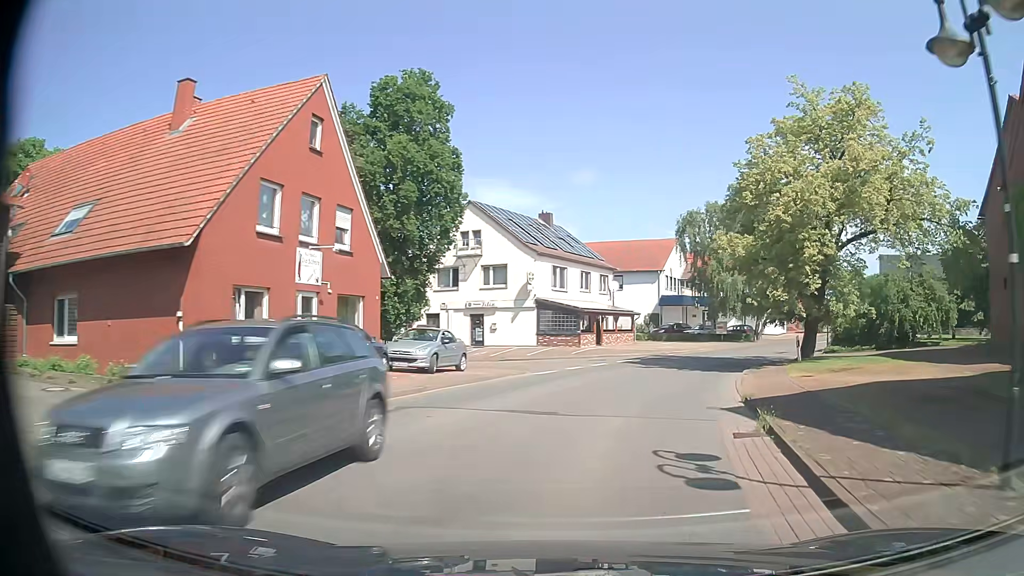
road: secondary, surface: asphalt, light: Day
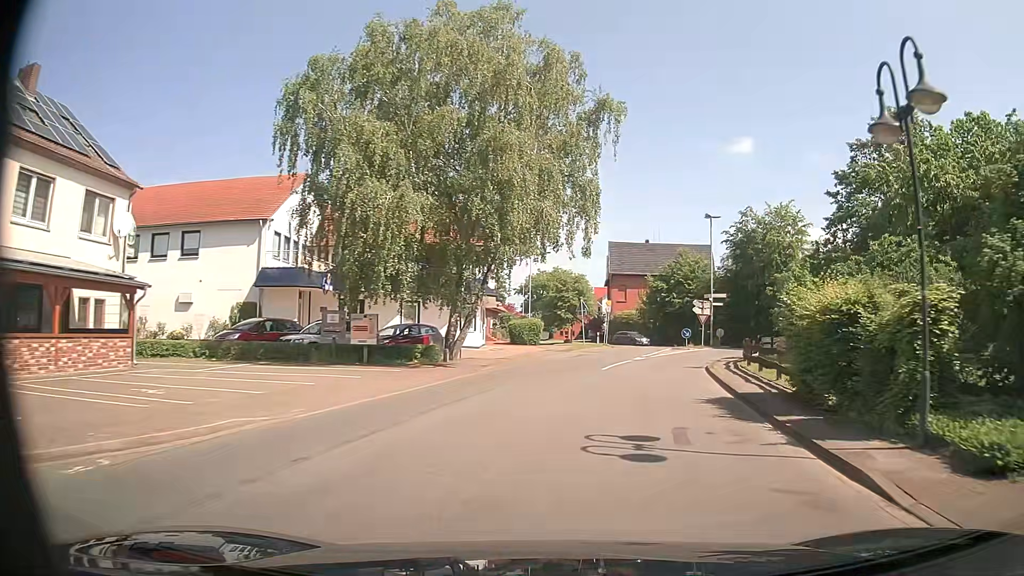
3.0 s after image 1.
(+9.4, +33.6) m; +28°
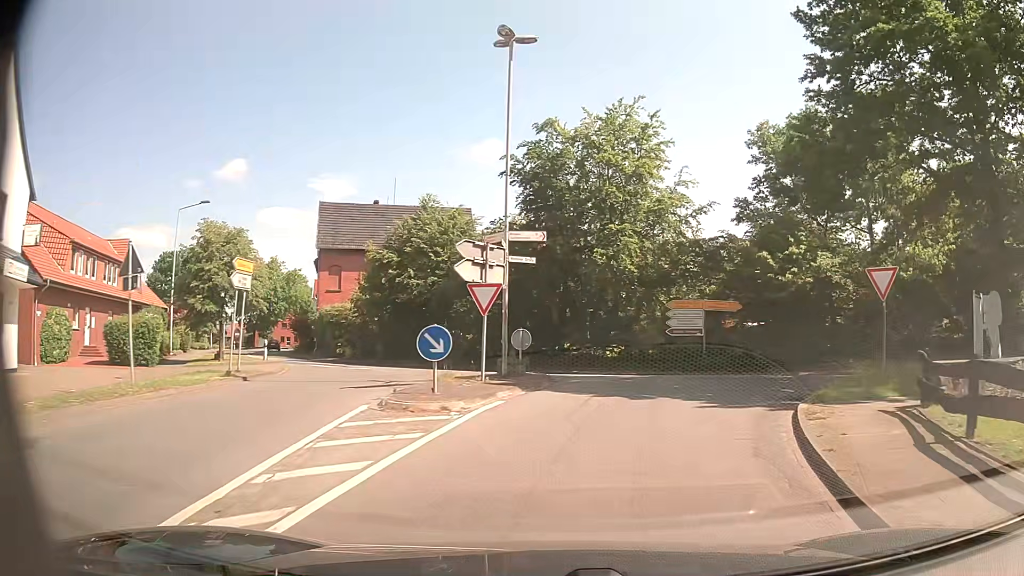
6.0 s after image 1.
(+6.1, +31.1) m; +22°
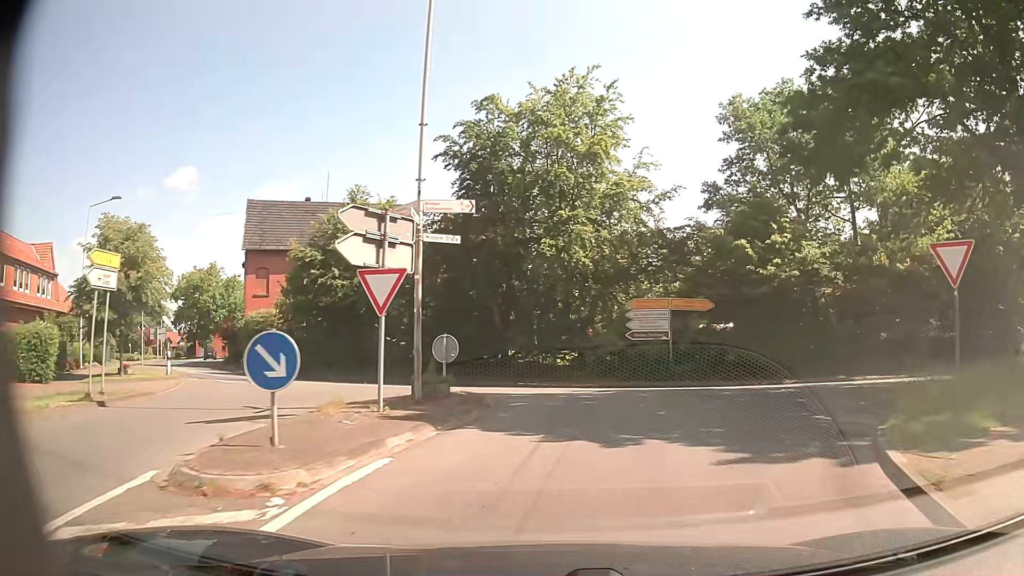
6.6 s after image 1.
(+0.3, +4.9) m; +6°
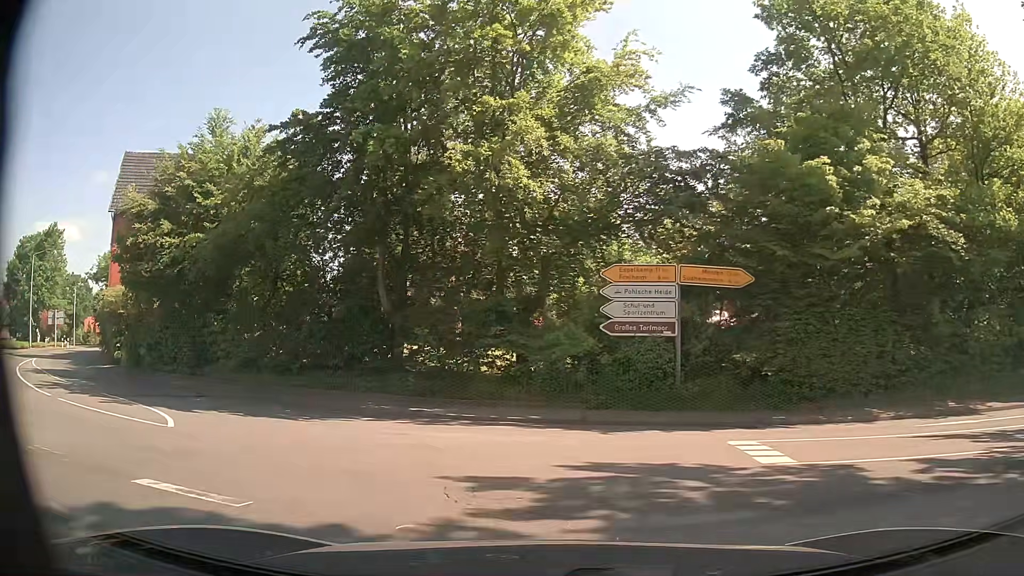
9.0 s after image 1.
(+0.6, +12.8) m; +4°
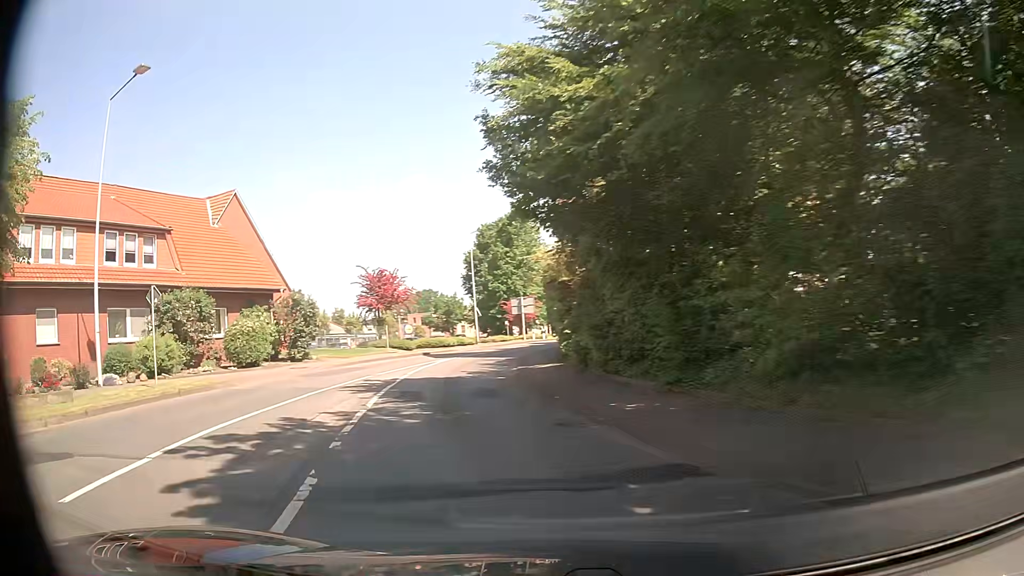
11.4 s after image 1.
(-5.9, +14.3) m; -47°
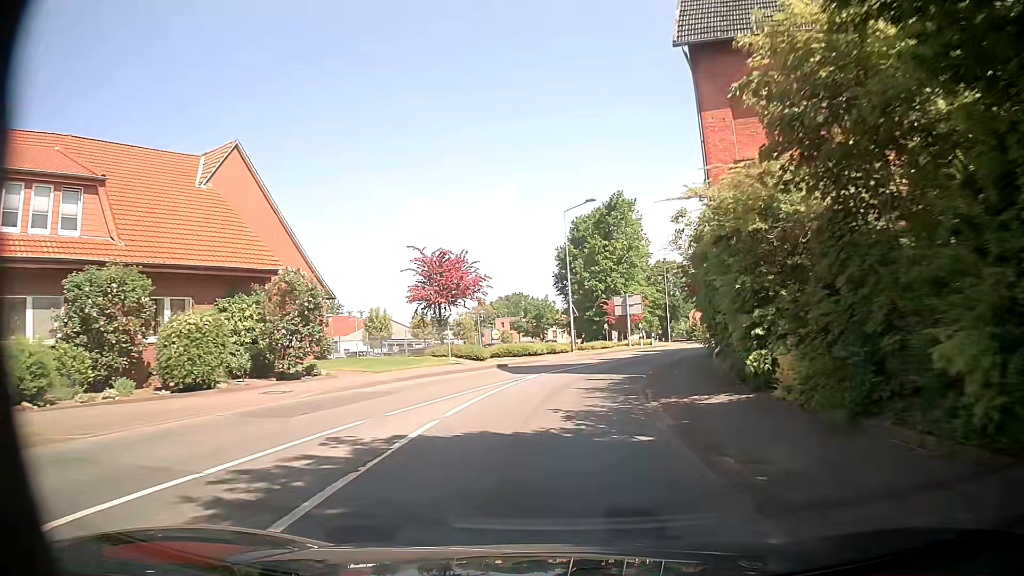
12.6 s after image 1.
(-1.1, +12.2) m; -7°
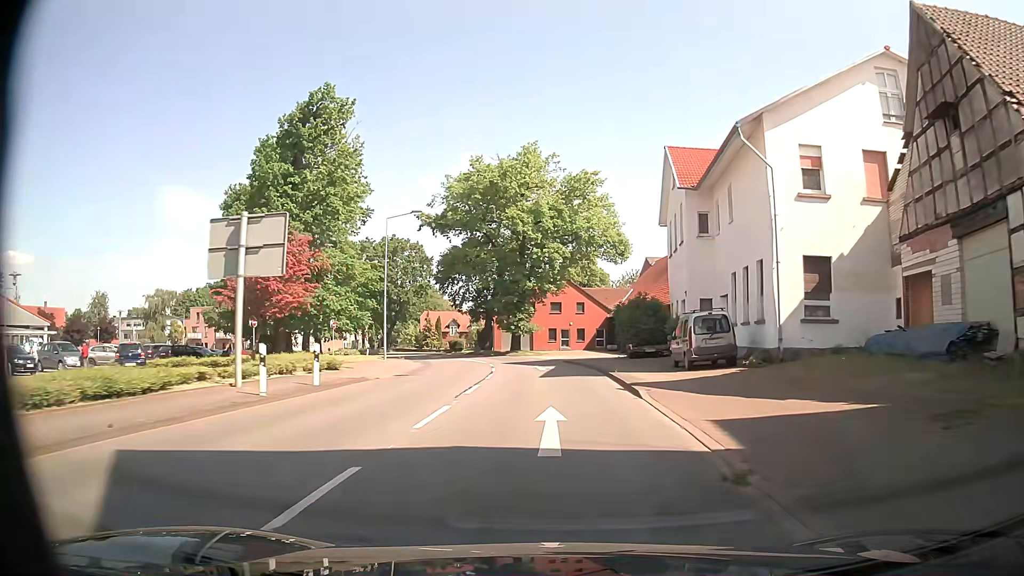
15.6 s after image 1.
(+6.7, +36.6) m; +23°
(0, +10) (0, +20) (-1, +30) (-2, +40) (-4, +50) (-7, +59) (-11, +68) (-16, +77) (-22, +85) (-29, +92) m
